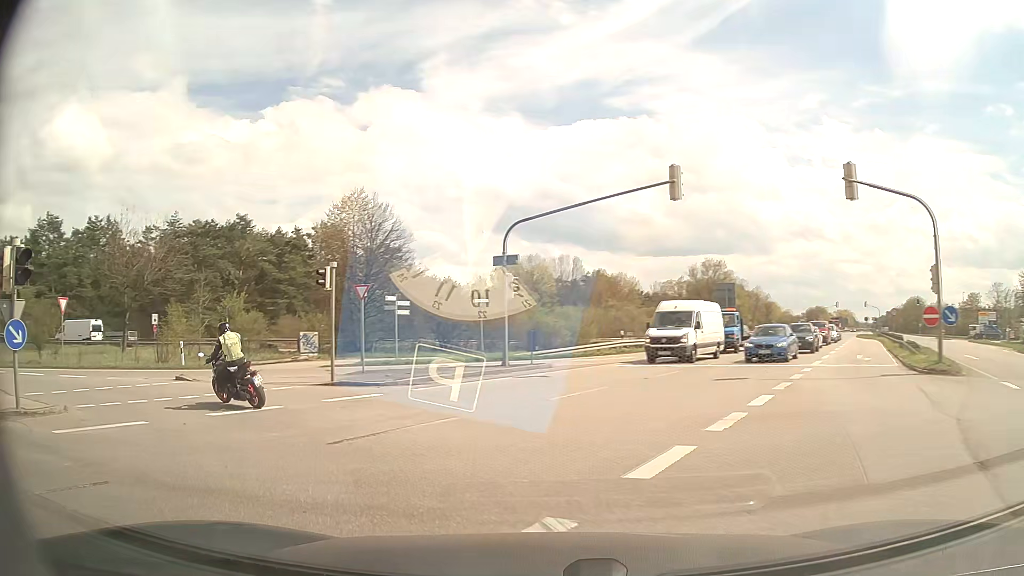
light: Day
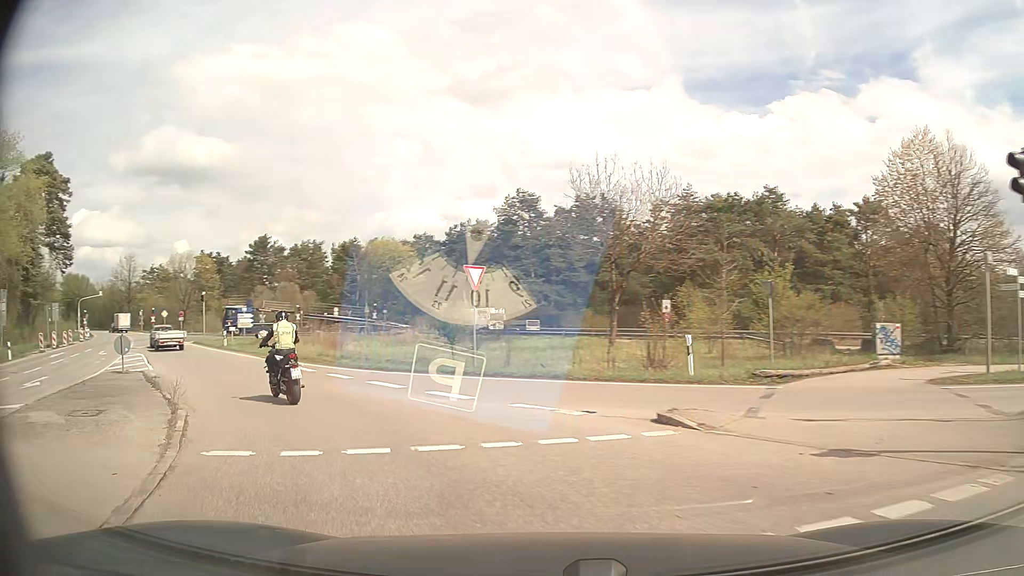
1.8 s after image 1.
(-4.5, +11.2) m; -45°
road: secondary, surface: asphalt
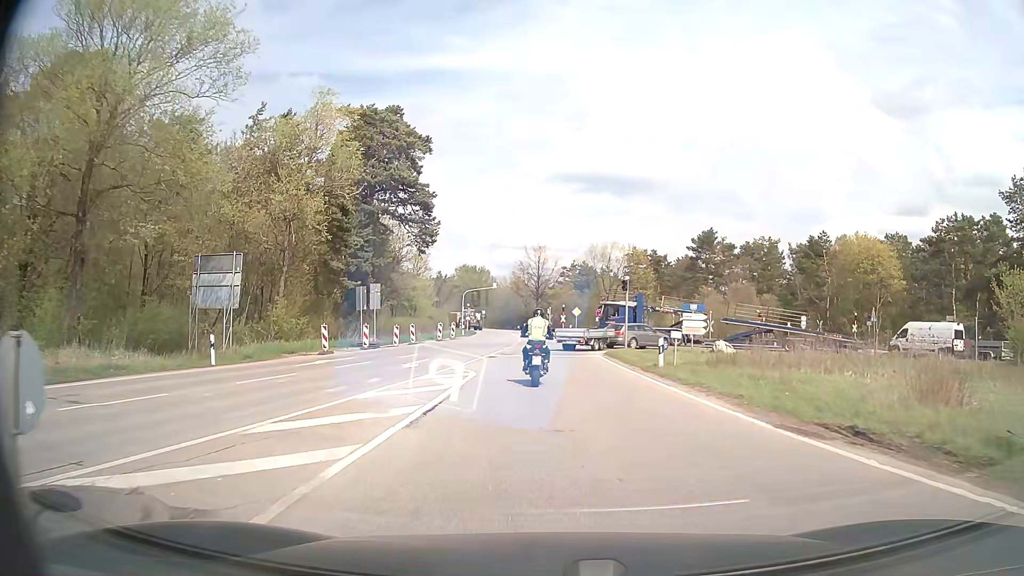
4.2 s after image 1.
(-7.7, +17.2) m; -37°
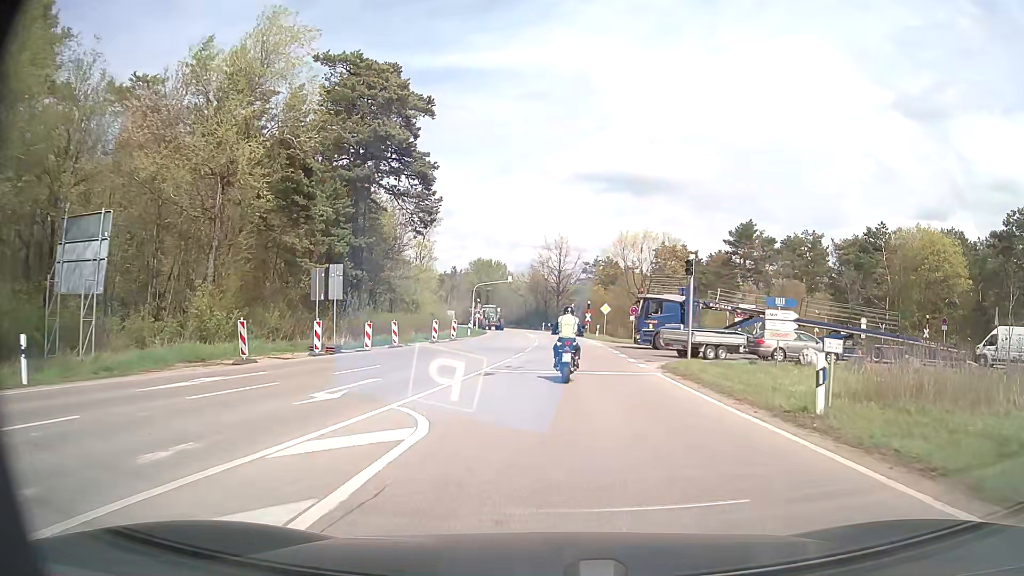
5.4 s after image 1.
(-0.2, +10.4) m; -2°
